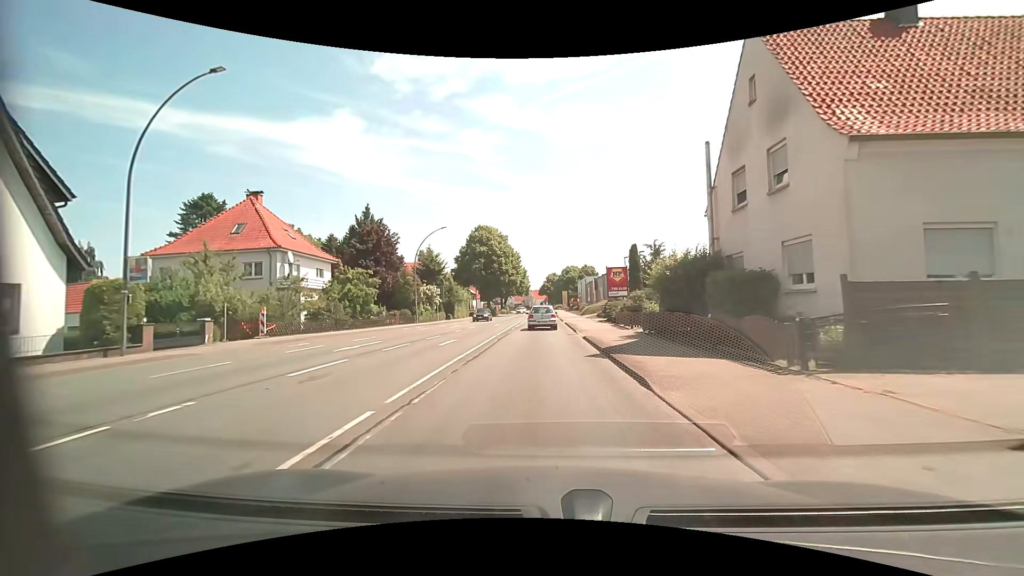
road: primary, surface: asphalt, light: Day
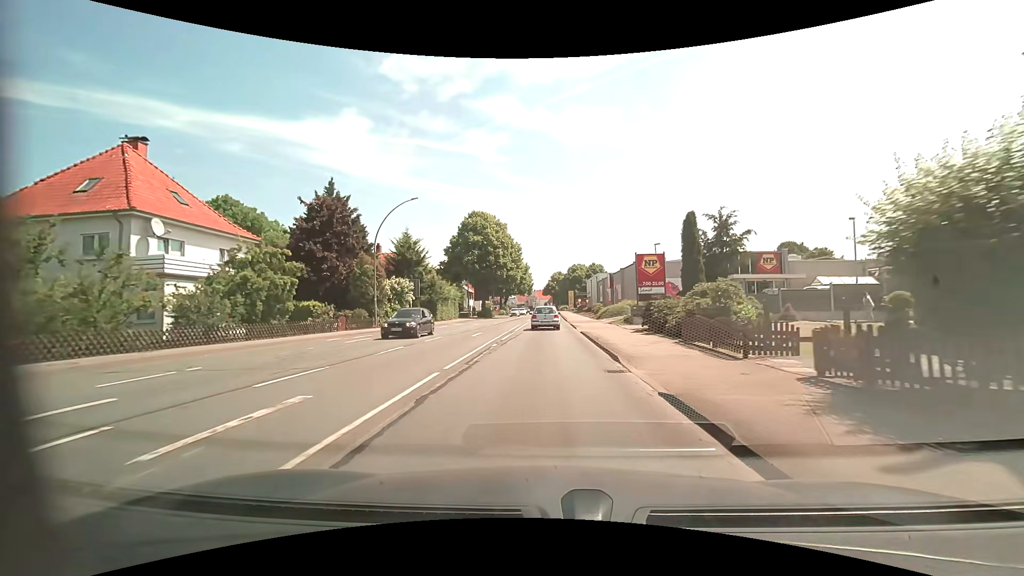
(-0.1, +13.9) m; -1°
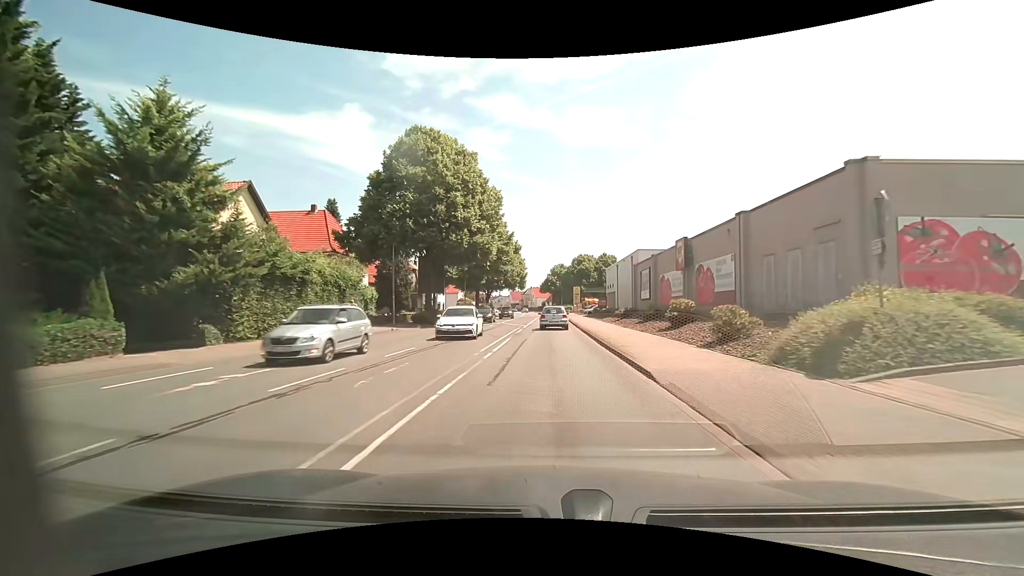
(+0.6, +36.7) m; +1°
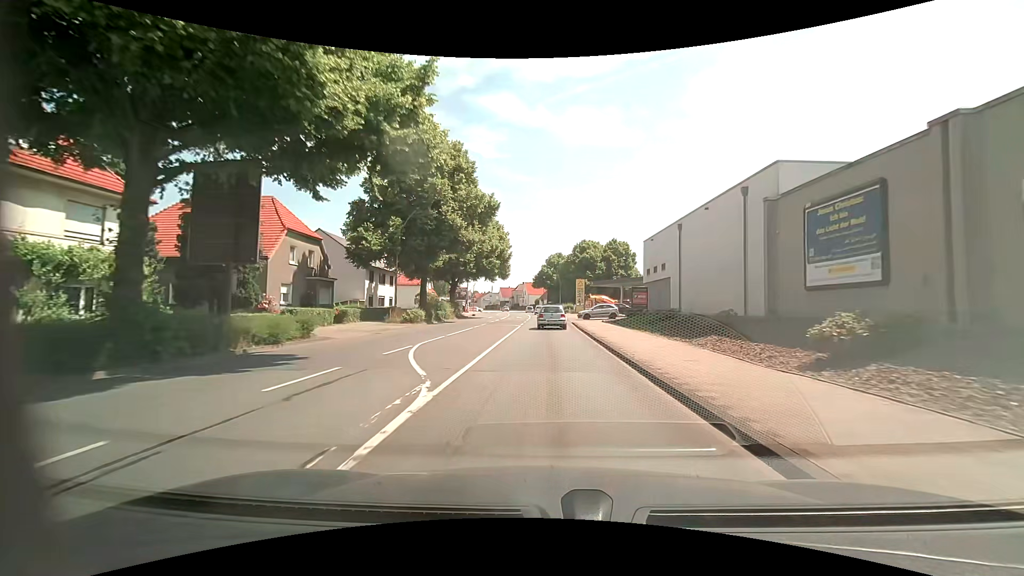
(+0.1, +30.3) m; 0°
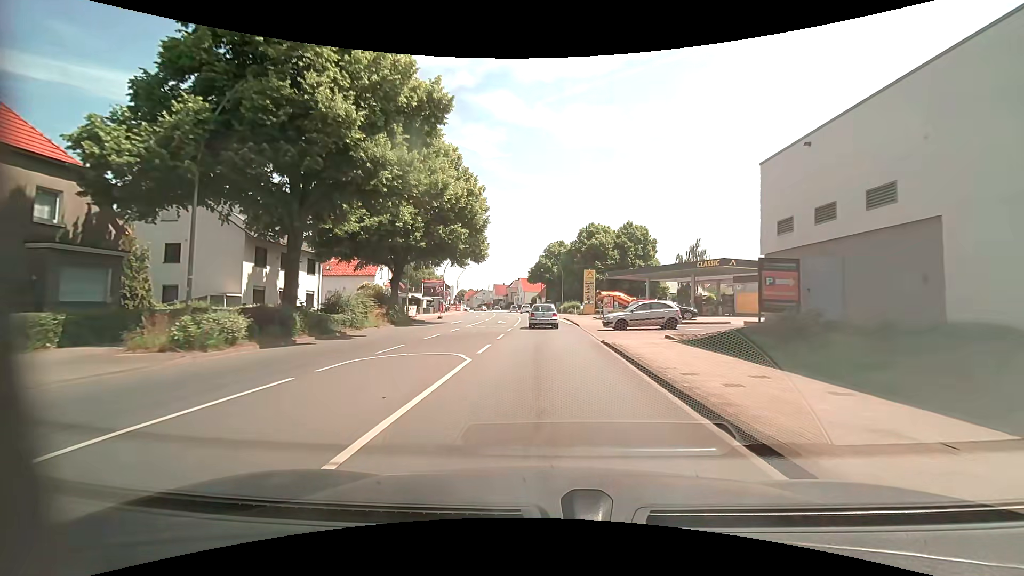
(+0.1, +23.0) m; 0°
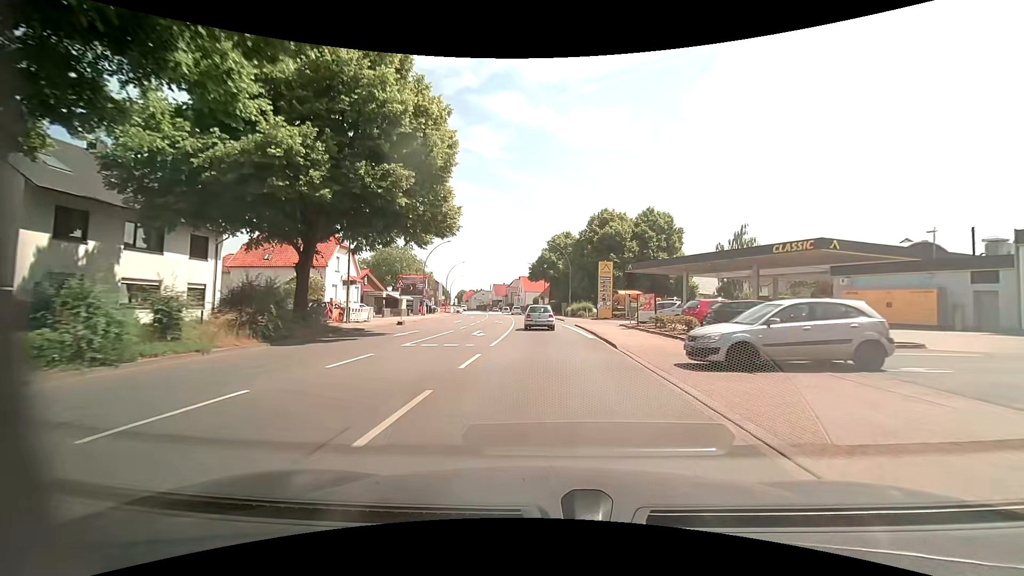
(0.0, +15.3) m; 0°
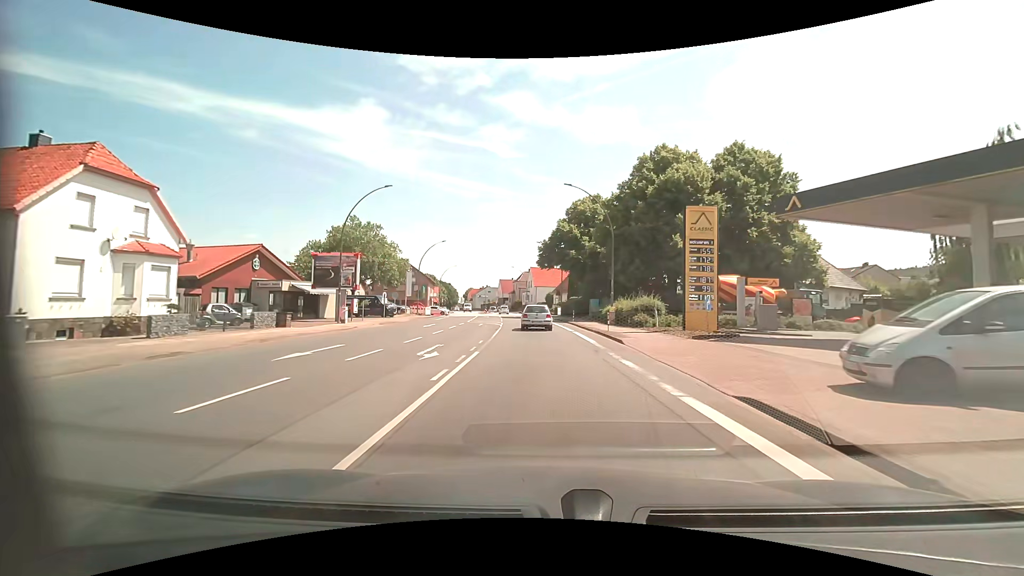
(-0.3, +30.3) m; -2°
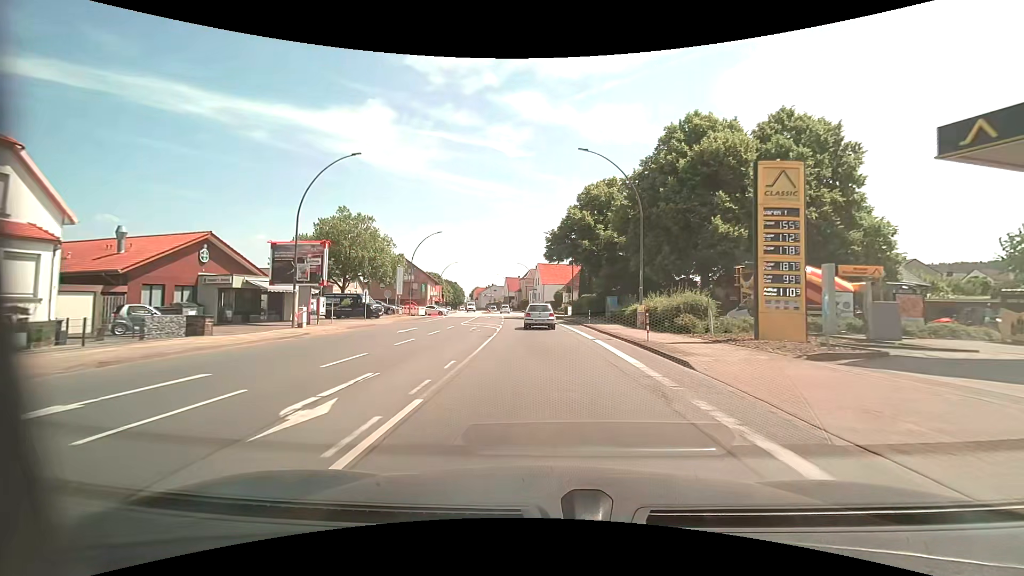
(-0.1, +7.6) m; -1°
(0, +10) (0, +20) (-1, +30) (-2, +40) (-2, +50) (-3, +60) (-4, +70) (-5, +80) (-7, +90) (-8, +100) m
